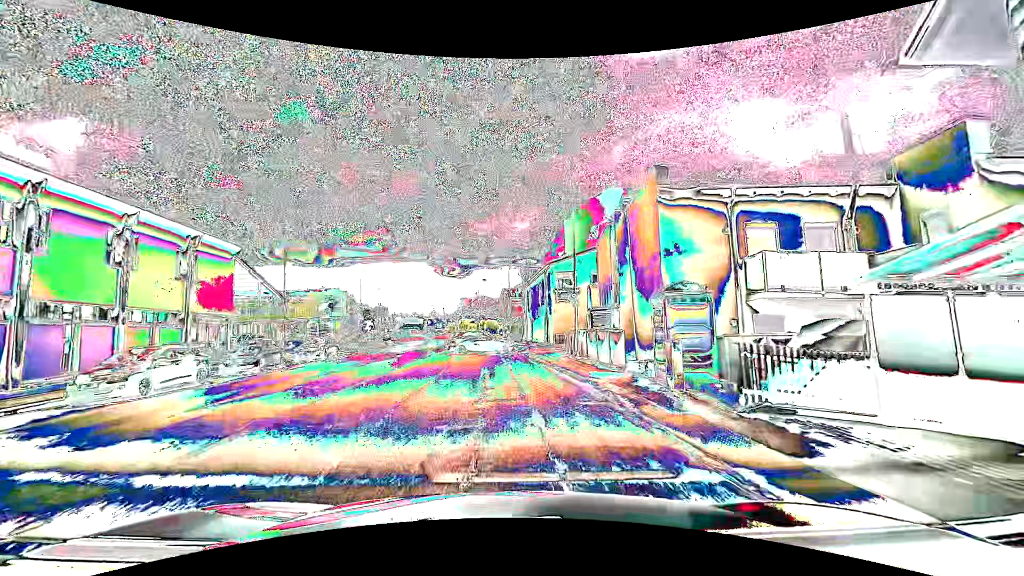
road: tertiary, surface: asphalt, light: Day
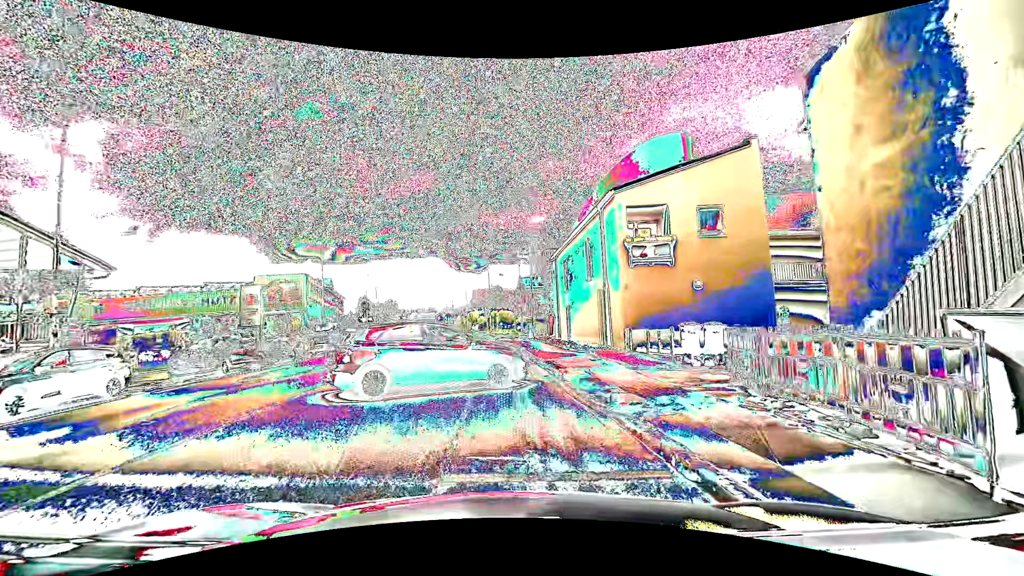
(-0.1, +19.2) m; -3°
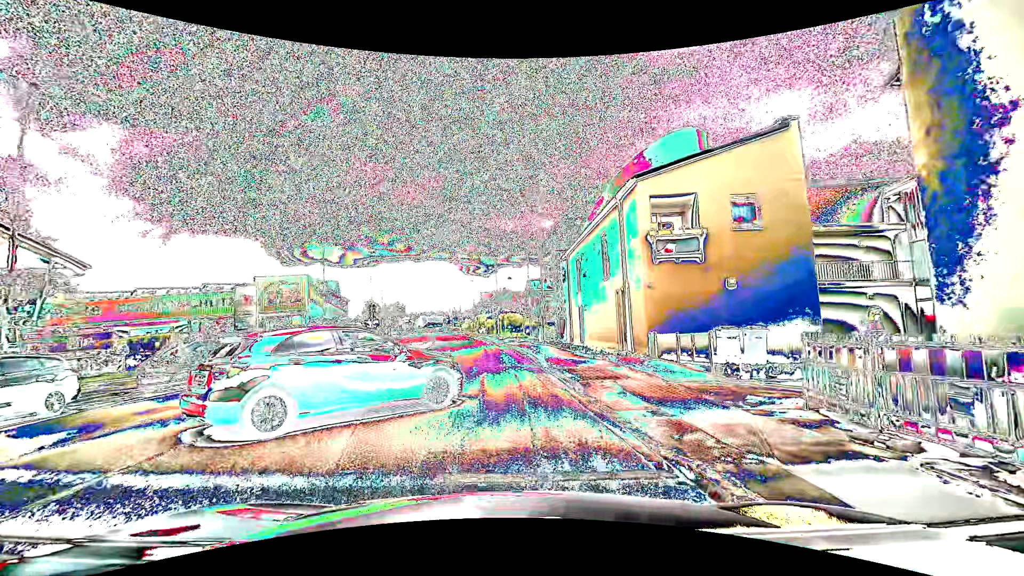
(0.0, +2.0) m; +1°
